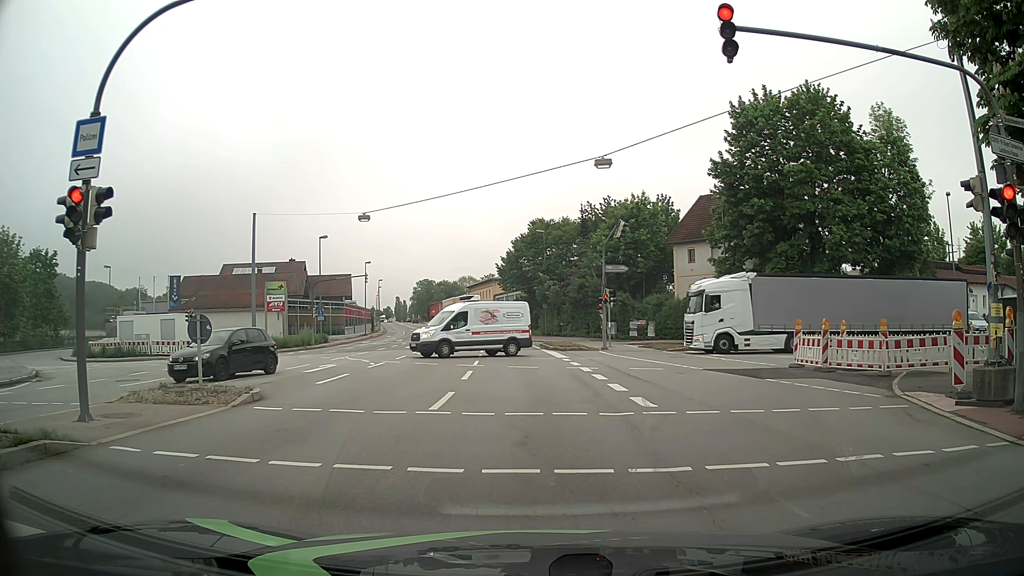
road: primary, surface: asphalt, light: Day
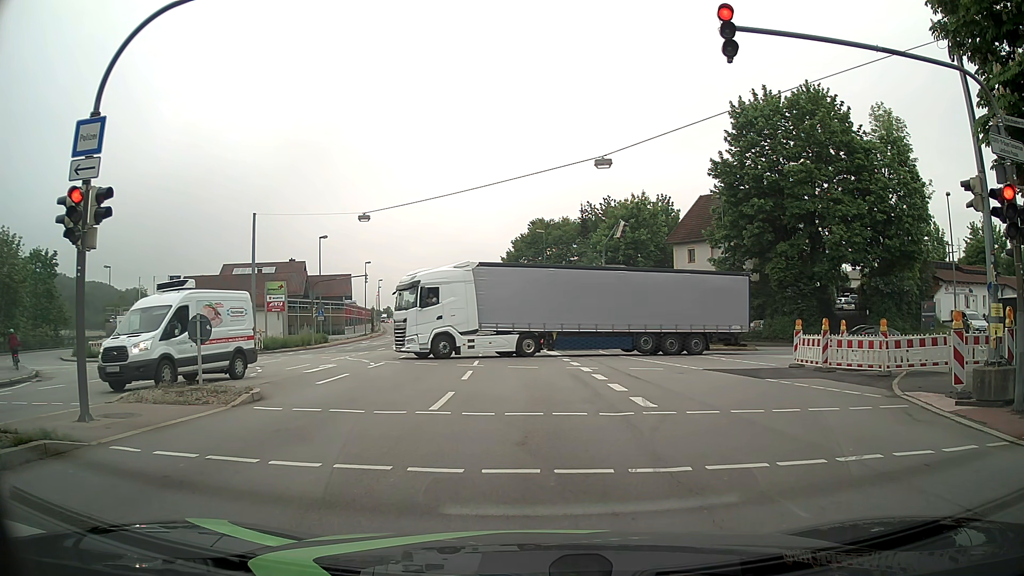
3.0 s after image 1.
(0.0, 0.0) m; 0°
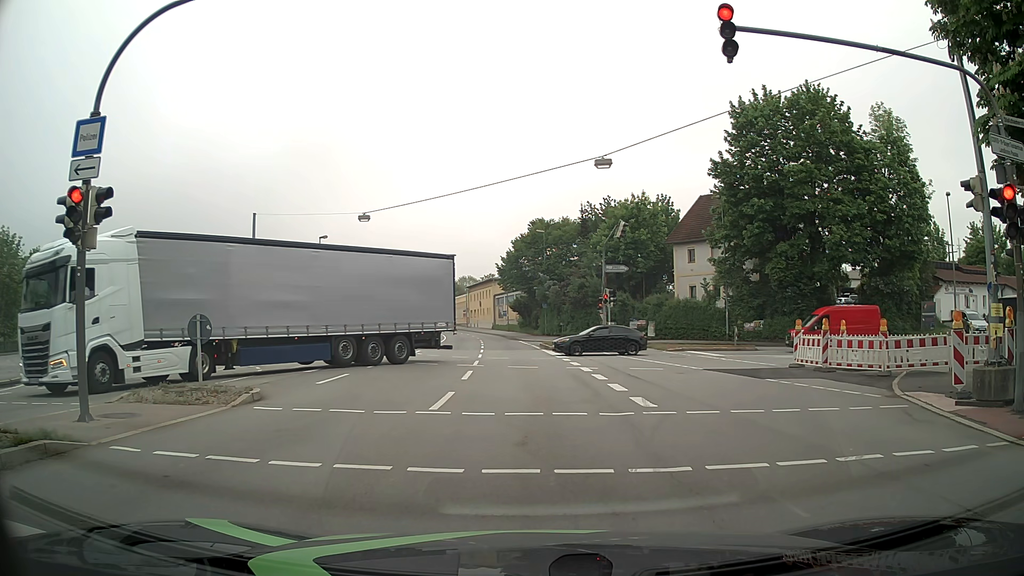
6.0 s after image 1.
(0.0, 0.0) m; 0°
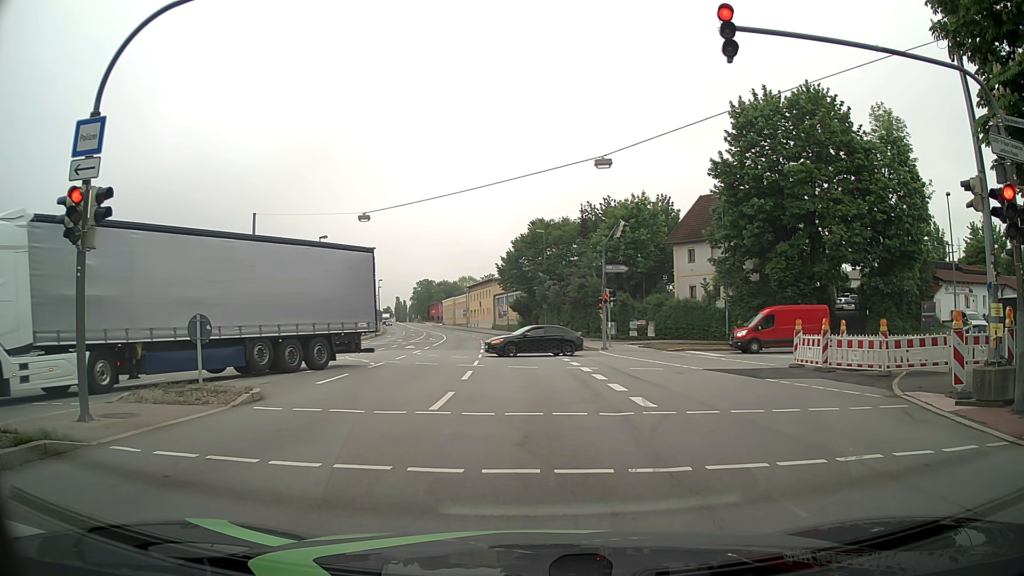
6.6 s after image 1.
(0.0, 0.0) m; 0°
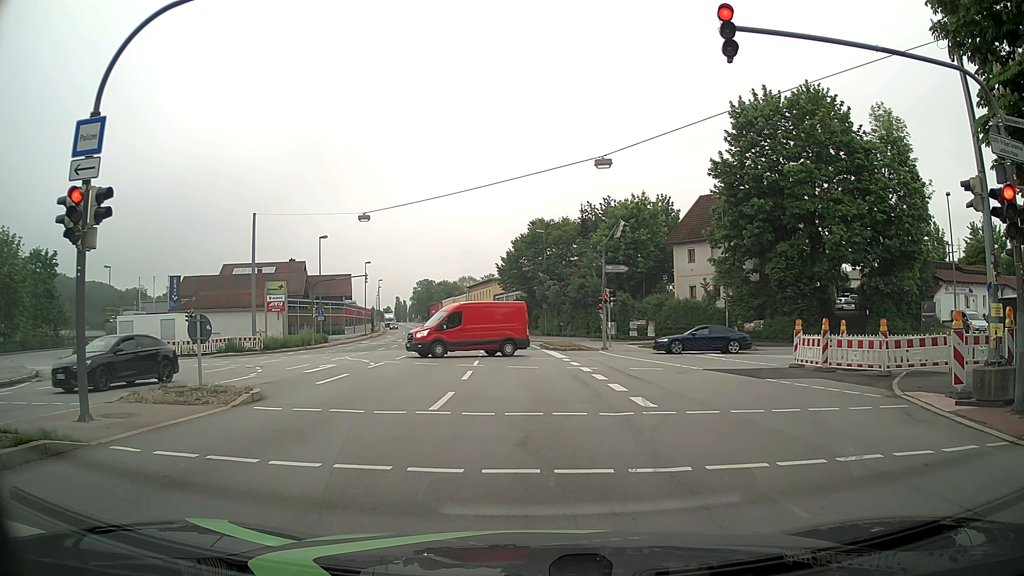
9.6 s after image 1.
(0.0, 0.0) m; 0°
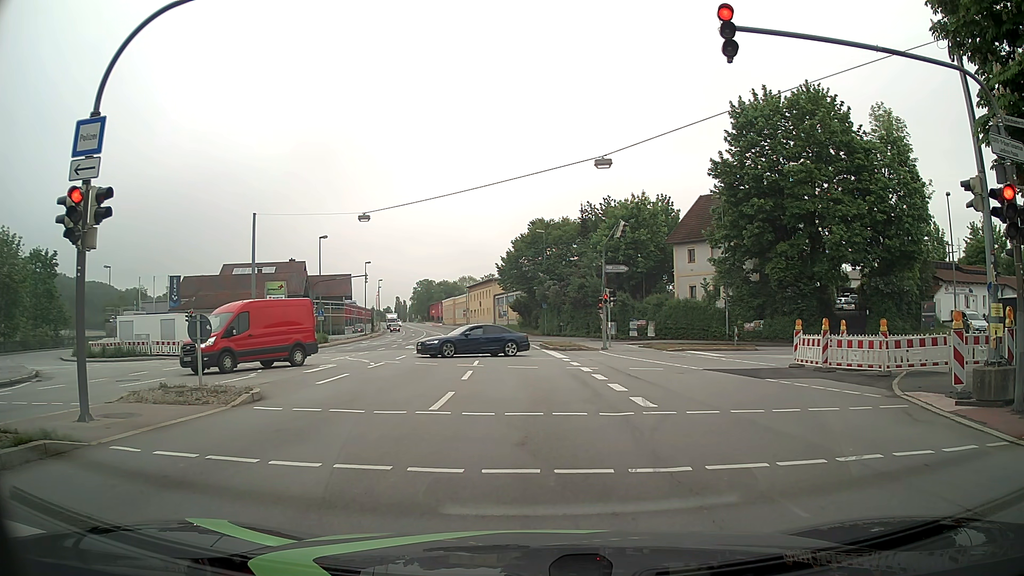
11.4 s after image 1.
(0.0, 0.0) m; 0°
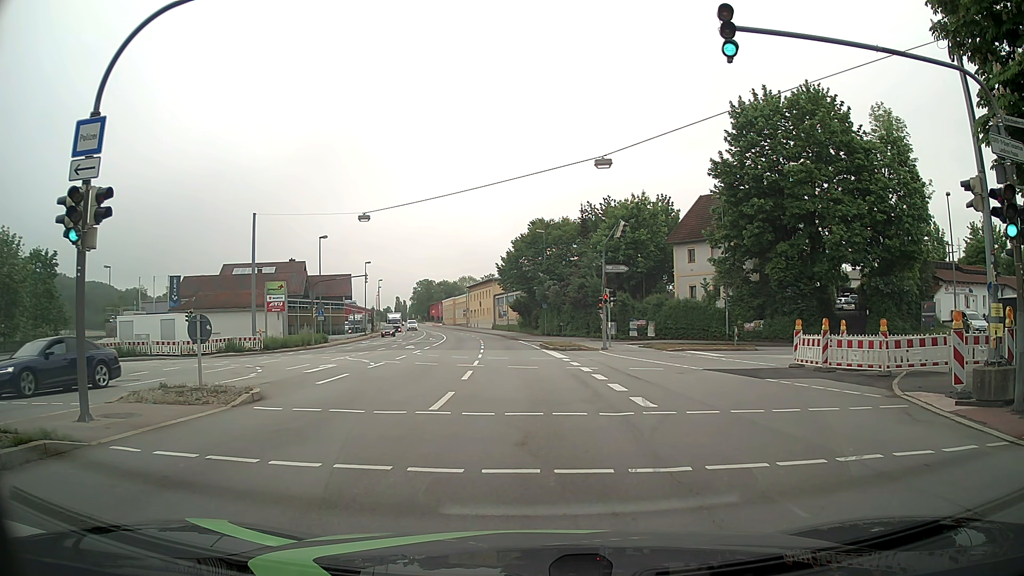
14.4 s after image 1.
(0.0, 0.0) m; 0°
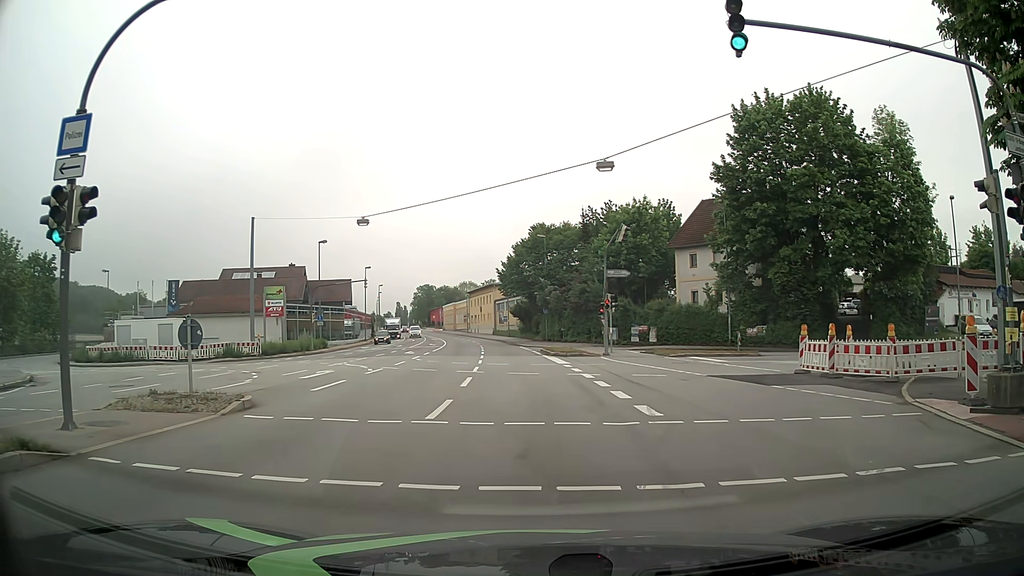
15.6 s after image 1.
(0.0, +0.5) m; +2°
(0, +10) (-1, +20) (-1, +30) (-2, +40) (-3, +50) (-4, +60) (-5, +70) (-7, +80) (-8, +89) (-10, +99) m
